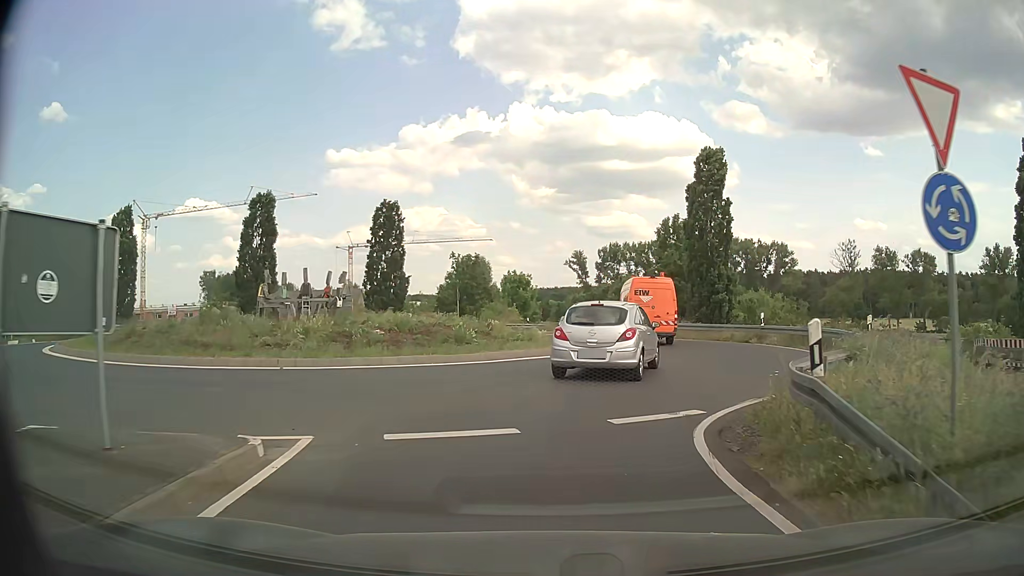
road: secondary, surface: asphalt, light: Day
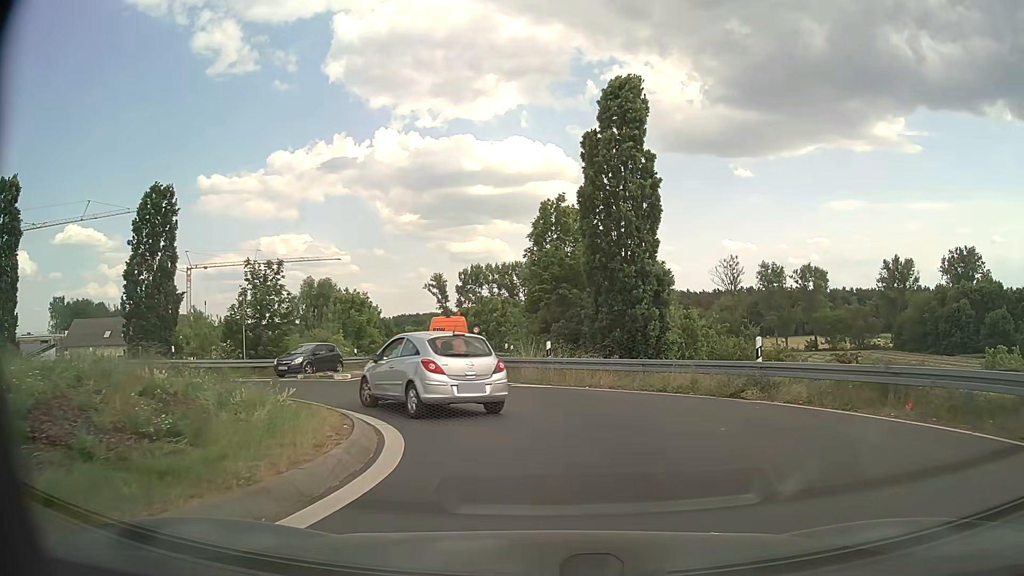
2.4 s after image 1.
(+1.7, +15.2) m; +13°
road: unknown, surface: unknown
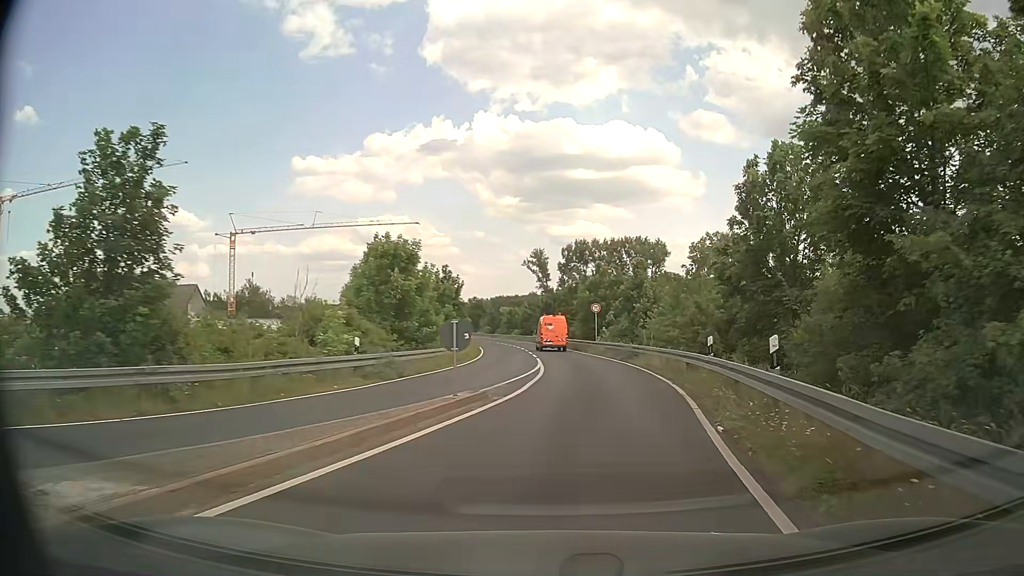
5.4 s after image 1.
(-3.6, +23.4) m; -9°
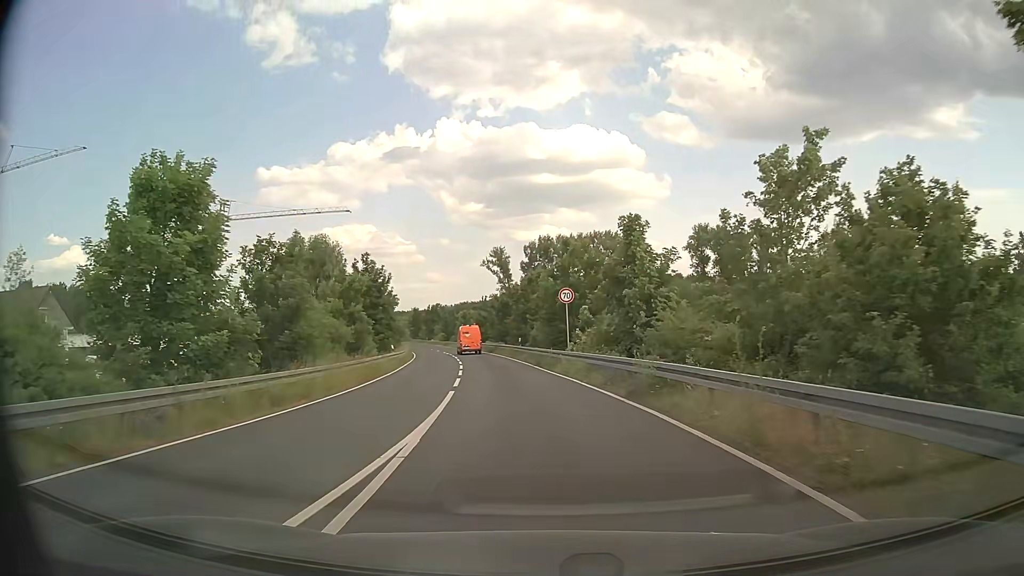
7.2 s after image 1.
(+1.2, +18.4) m; +4°
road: secondary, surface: asphalt
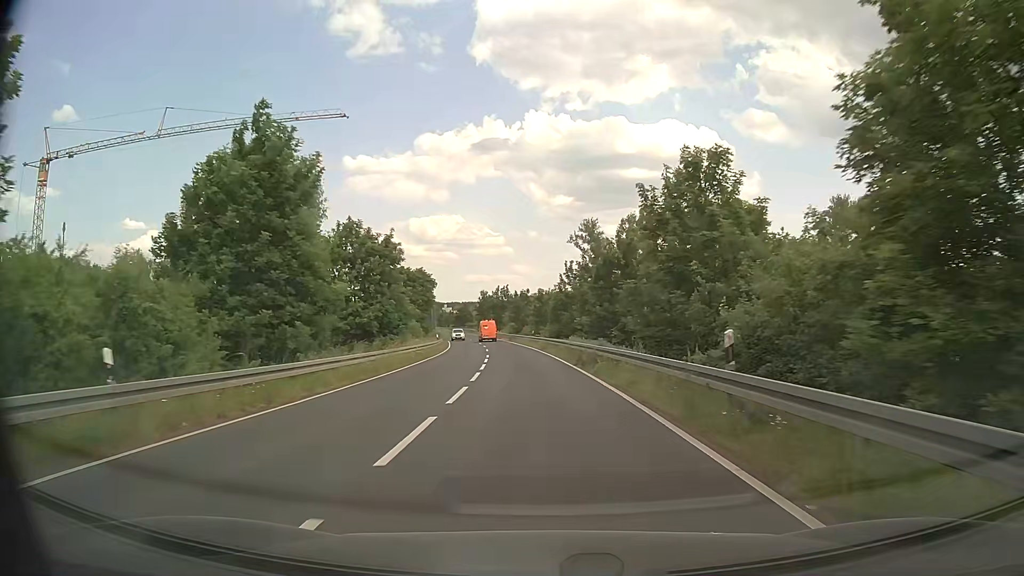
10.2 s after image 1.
(-3.2, +37.9) m; -8°
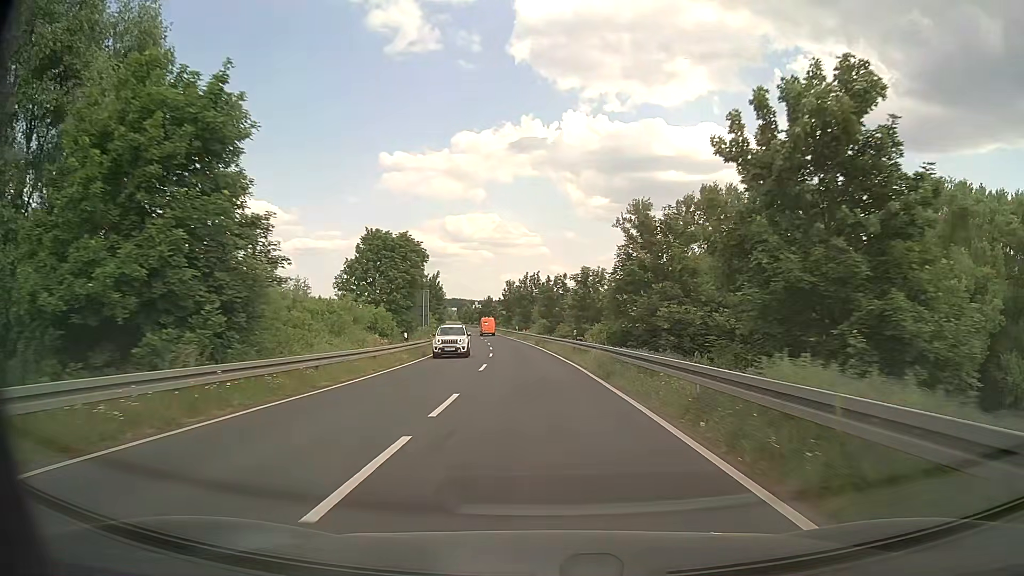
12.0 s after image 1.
(-0.8, +26.7) m; -3°
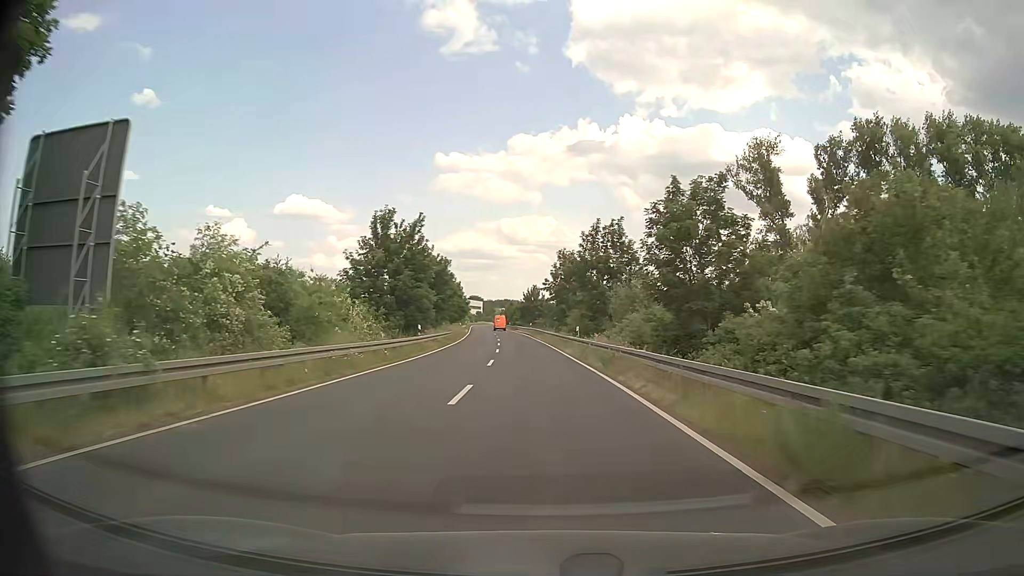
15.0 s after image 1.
(-2.2, +47.8) m; -5°
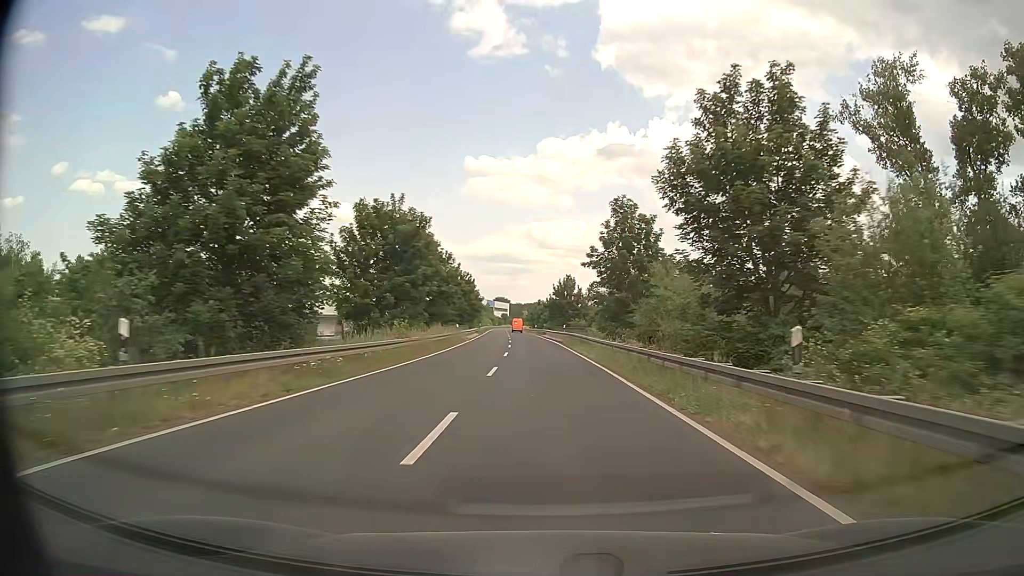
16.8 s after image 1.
(-0.9, +29.4) m; -3°
(0, +10) (0, +20) (0, +30) (-1, +40) (-1, +50) (-1, +60) (-2, +70) (-2, +80) (-3, +90) (-3, +100) m
